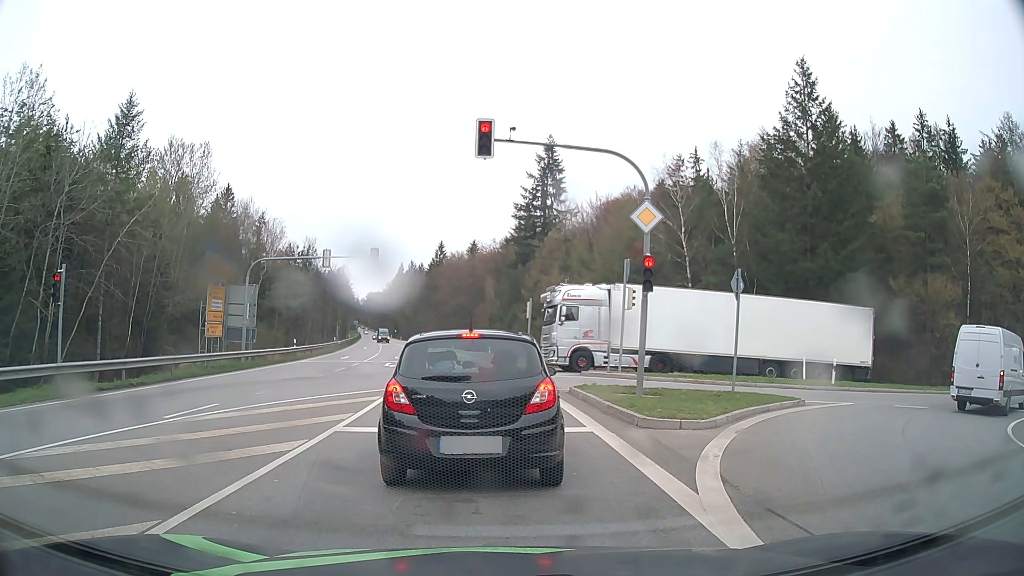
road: secondary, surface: asphalt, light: Day
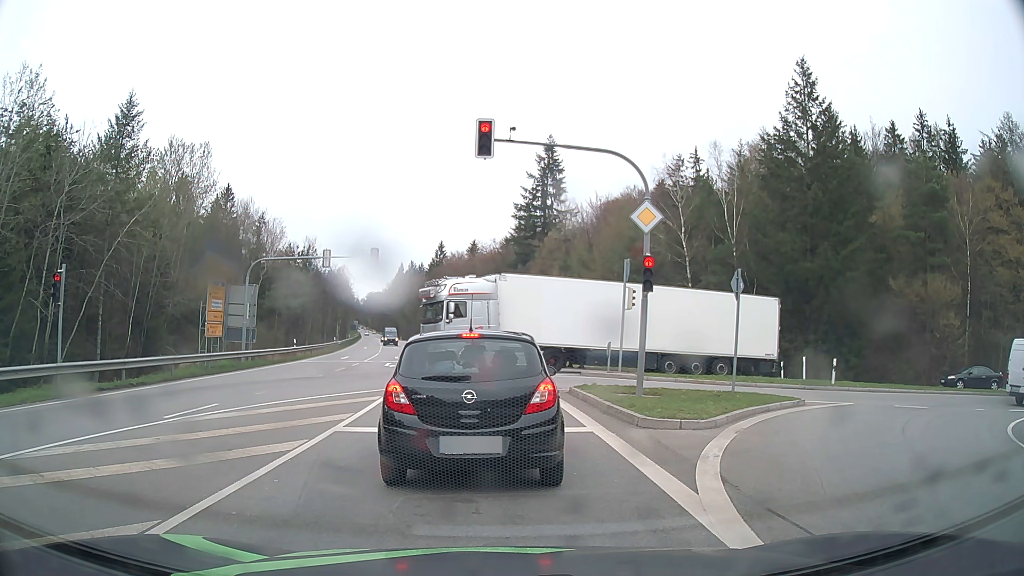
(0.0, 0.0) m; 0°
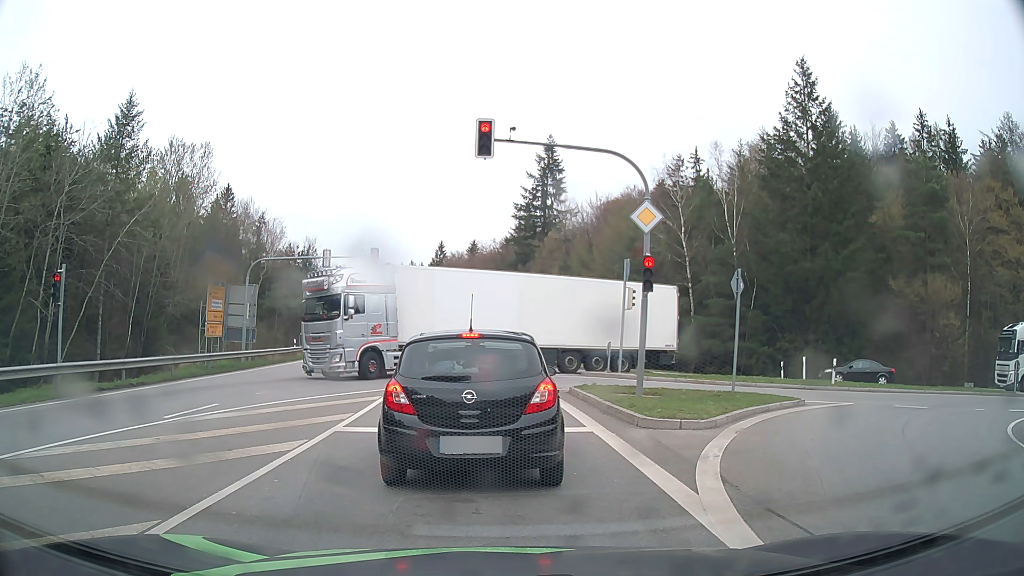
(0.0, 0.0) m; 0°
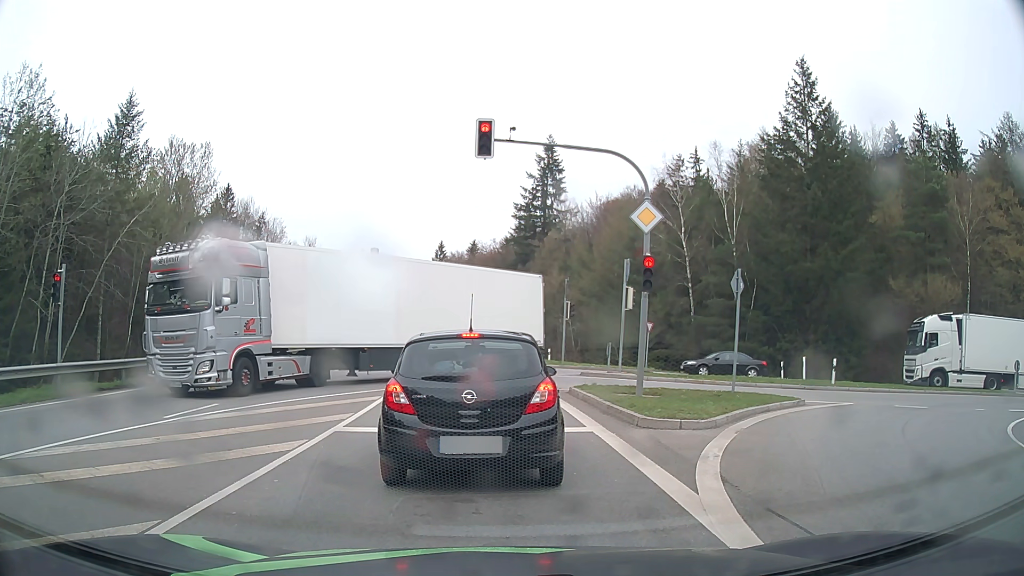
(0.0, 0.0) m; 0°
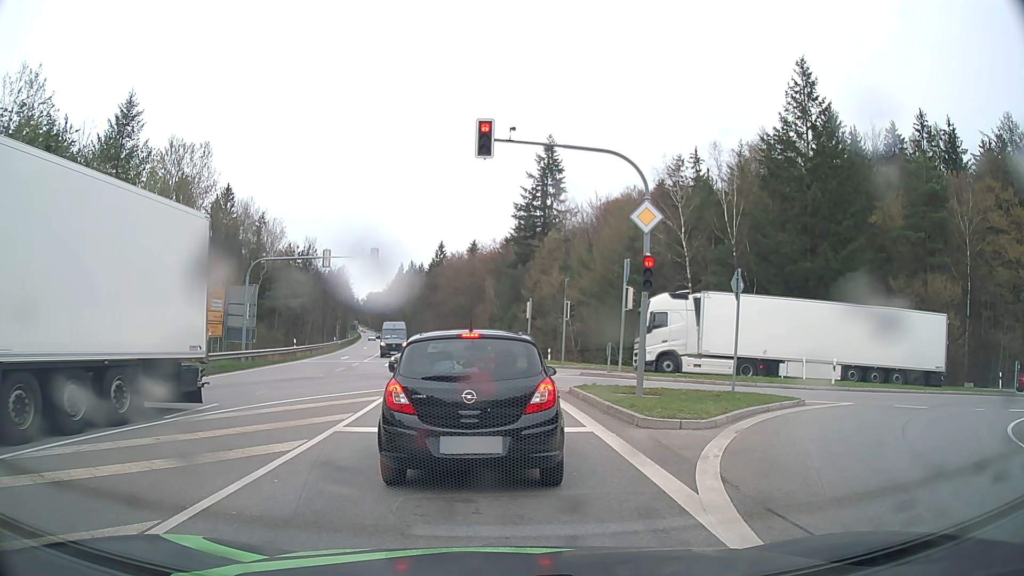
(0.0, 0.0) m; 0°
